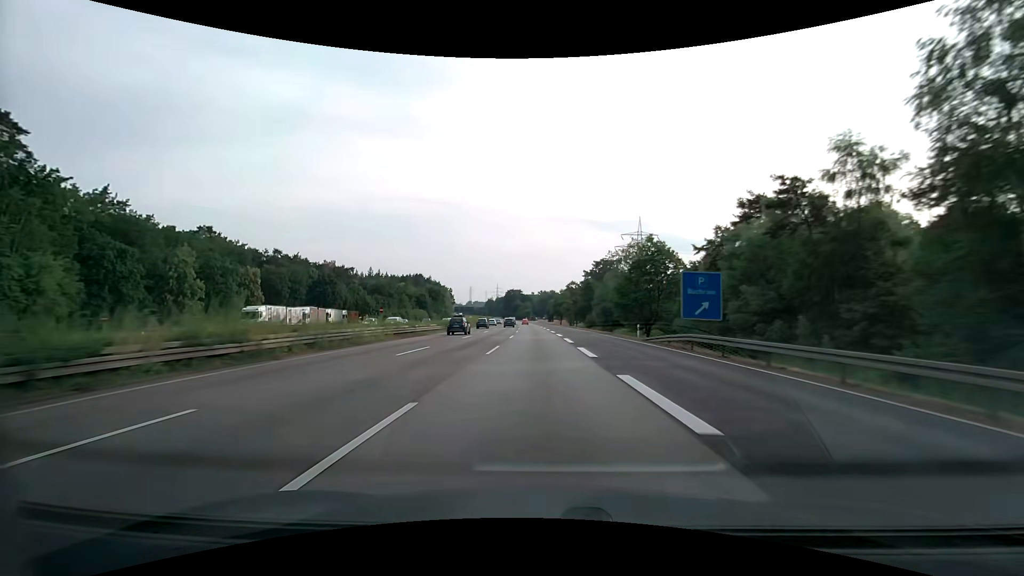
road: motorway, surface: asphalt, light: Day
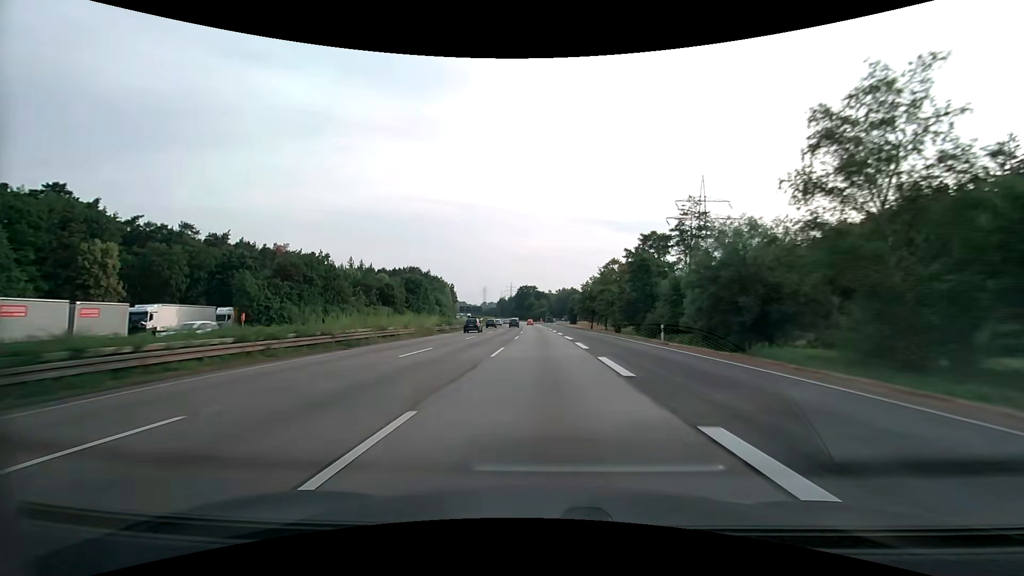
(-0.8, +53.8) m; -2°
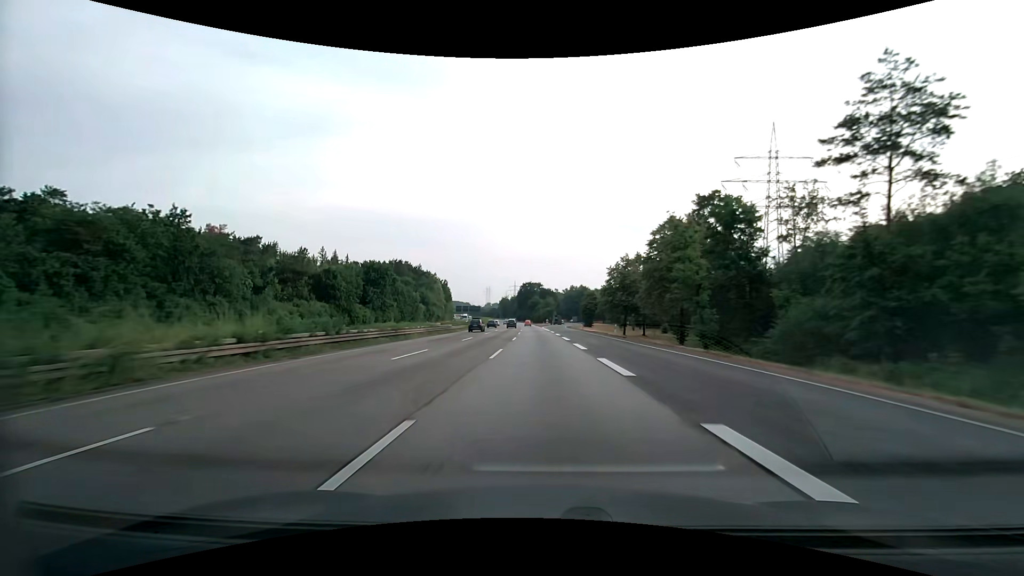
(-0.2, +36.0) m; -1°
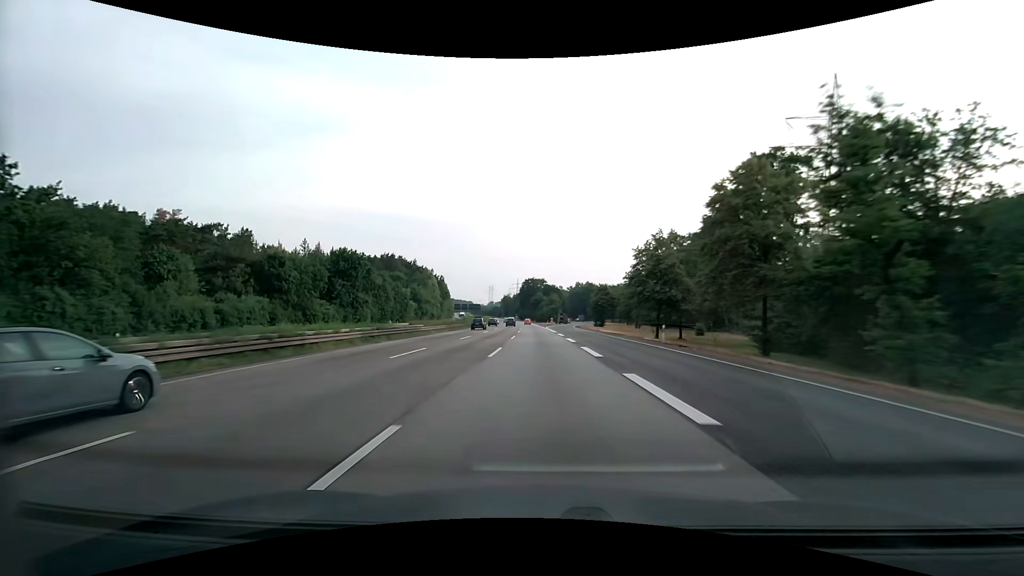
(0.0, +18.0) m; 0°
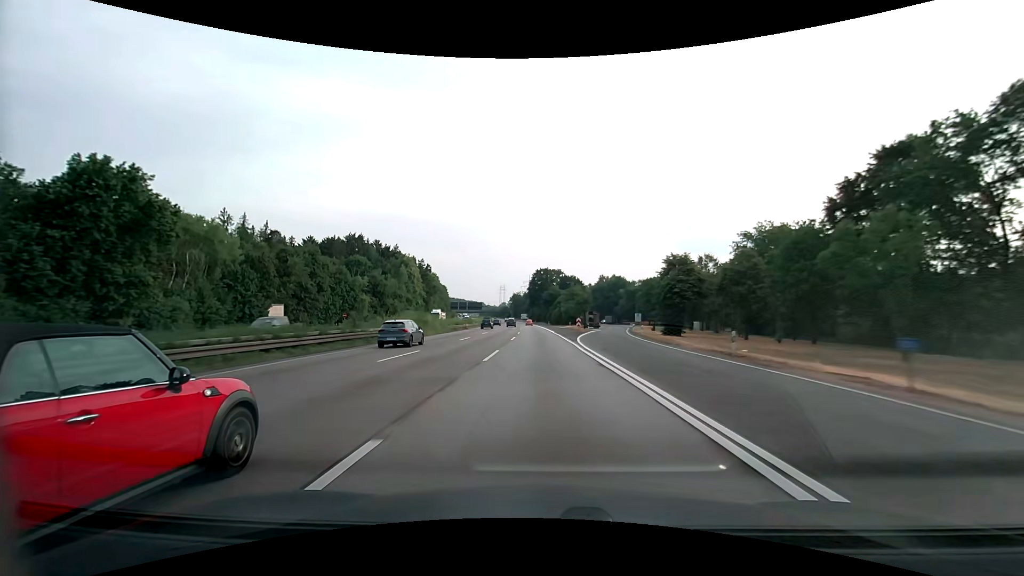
(-0.6, +54.1) m; -2°
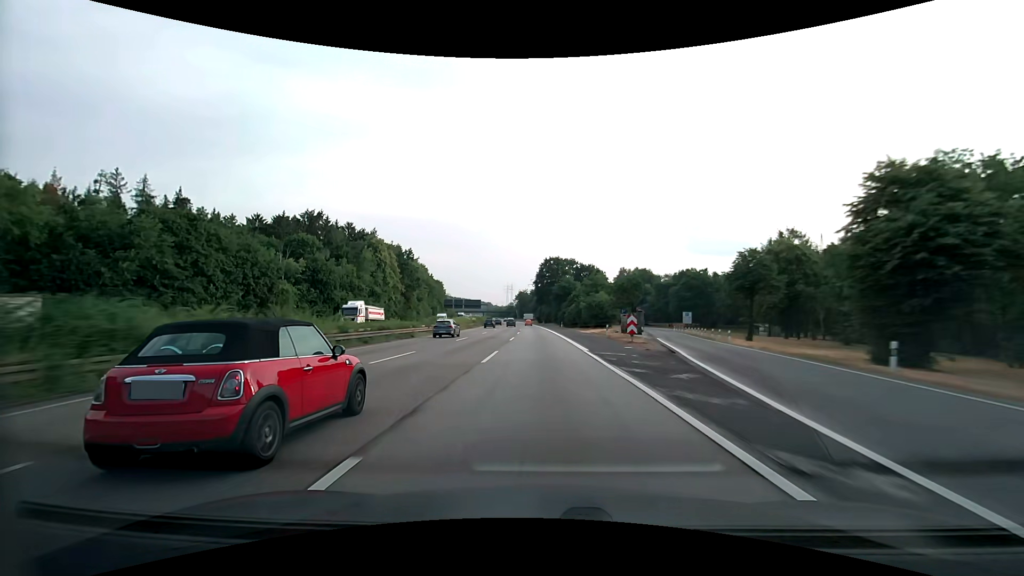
(-0.2, +36.2) m; -1°
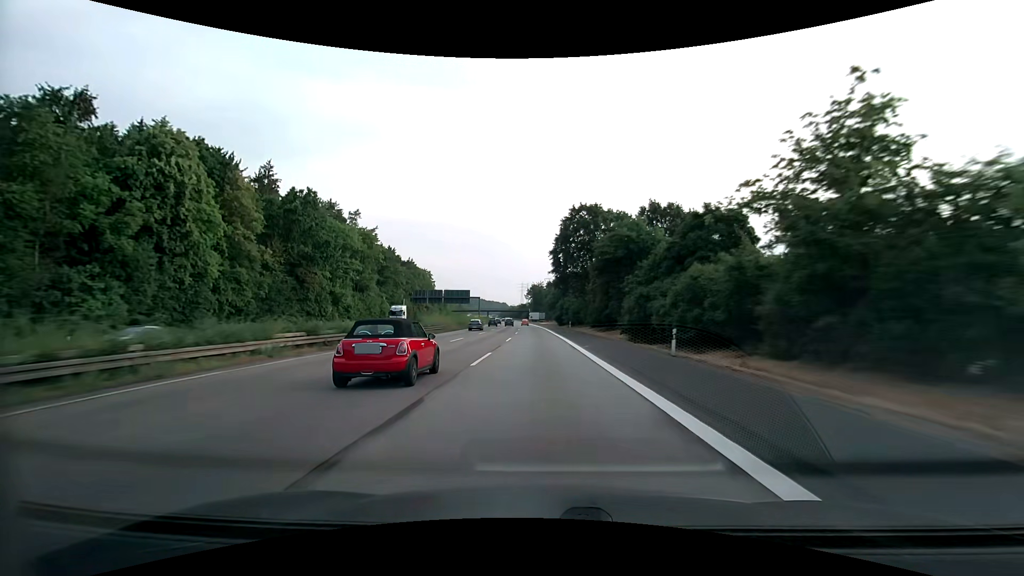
(-1.1, +72.3) m; -2°
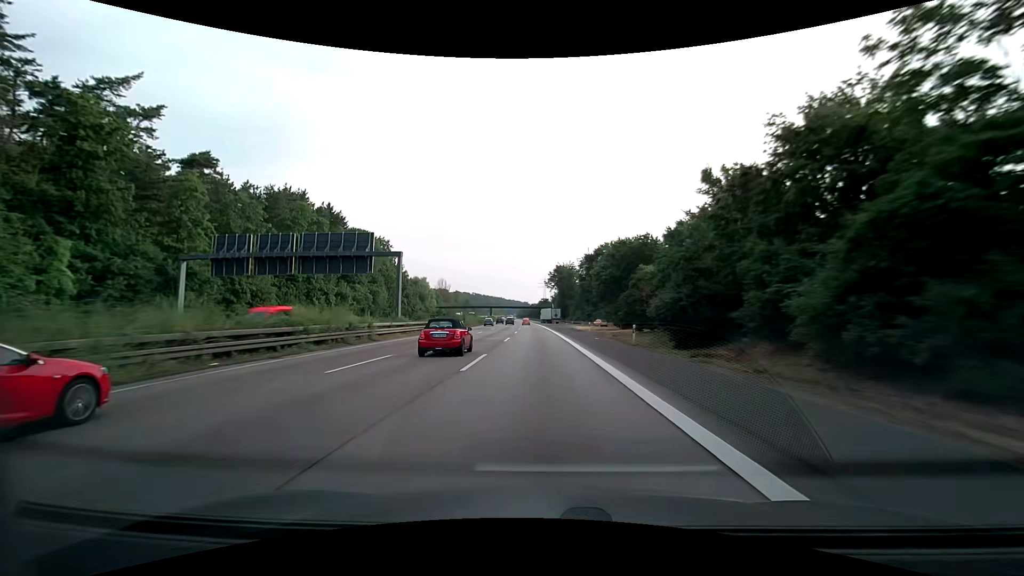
(-2.3, +90.3) m; -3°
(0, +10) (0, +20) (0, +30) (0, +40) (-1, +50) (-1, +60) (-1, +70) (-2, +80) (-2, +90) (-2, +100) m
